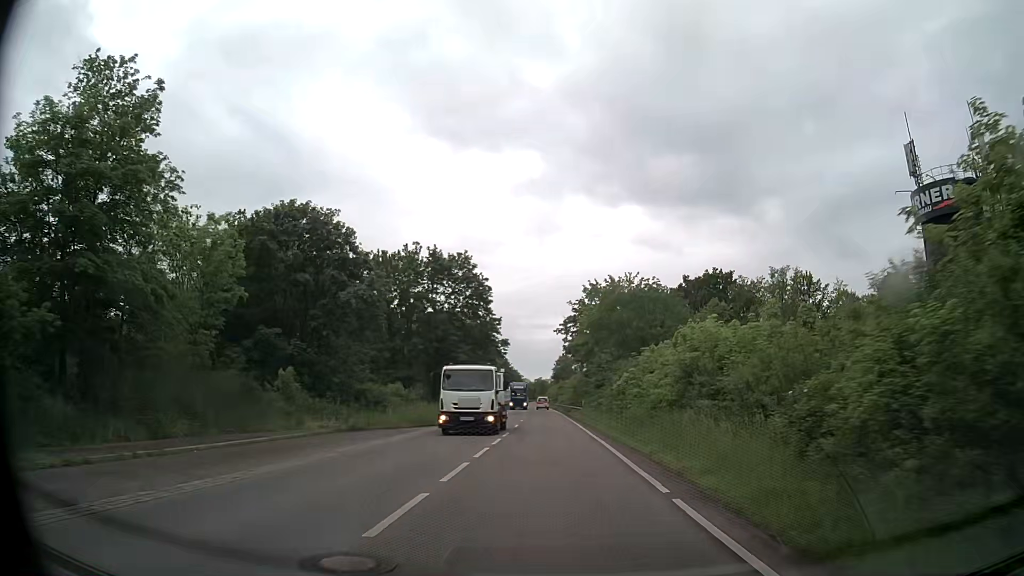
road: secondary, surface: asphalt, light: Day
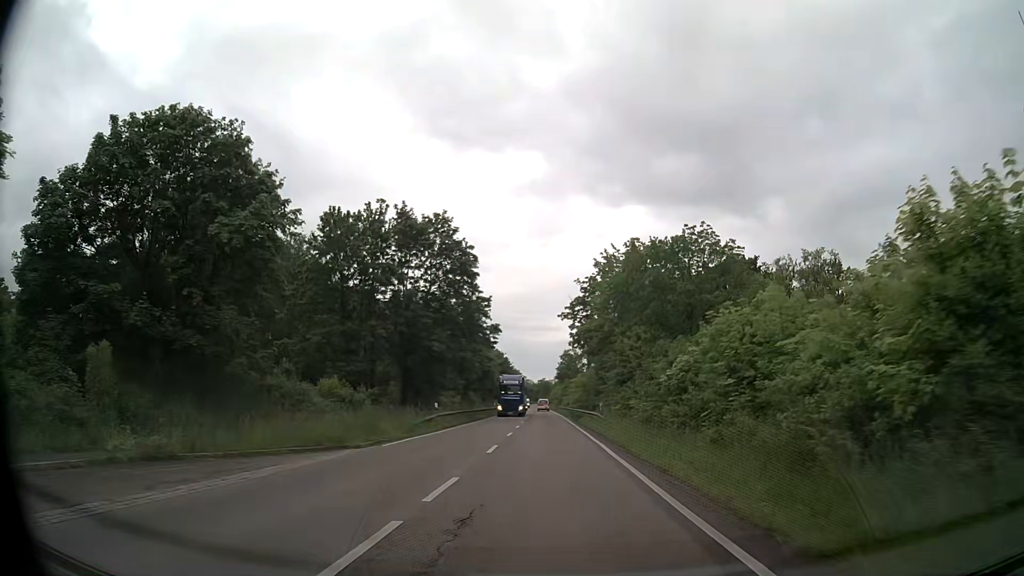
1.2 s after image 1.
(0.0, +15.4) m; 0°
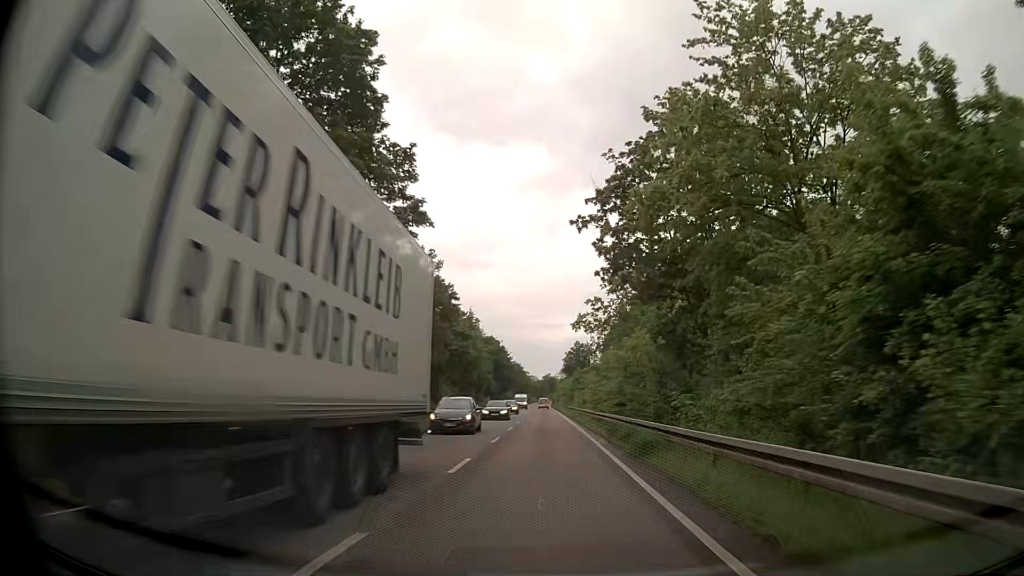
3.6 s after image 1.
(-0.3, +32.8) m; -1°
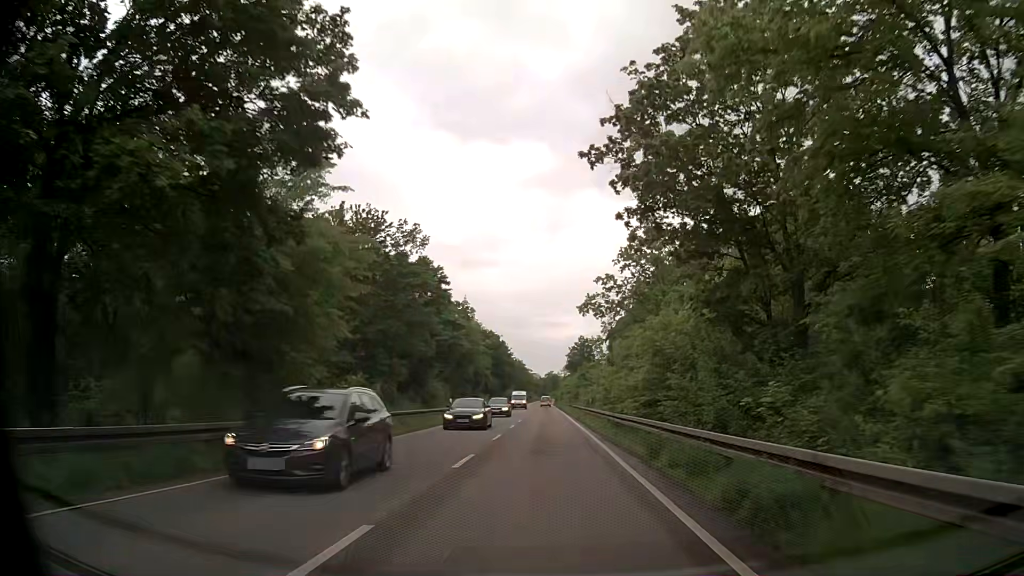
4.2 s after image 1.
(0.0, +8.7) m; 0°
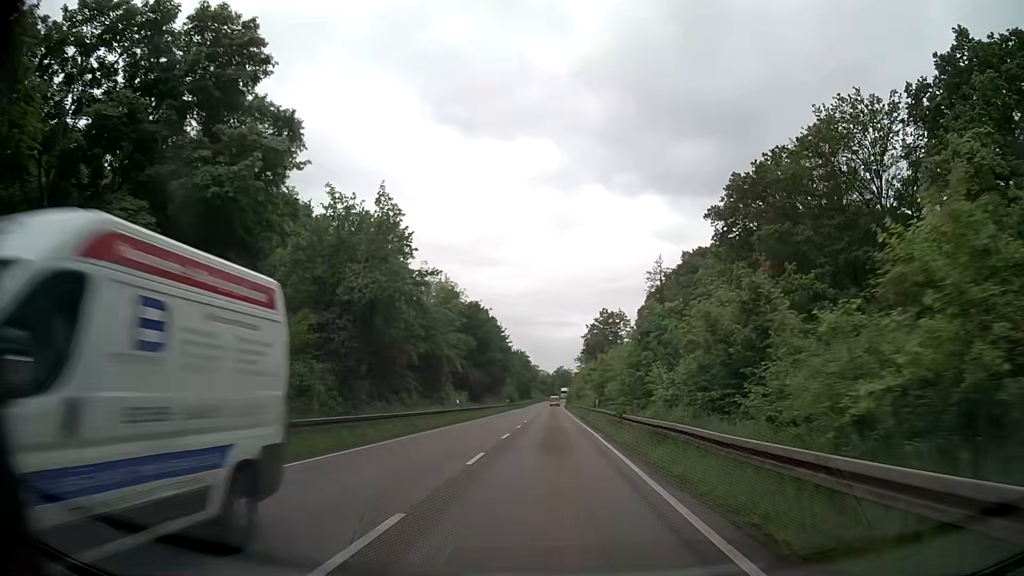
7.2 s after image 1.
(-0.4, +44.3) m; -1°
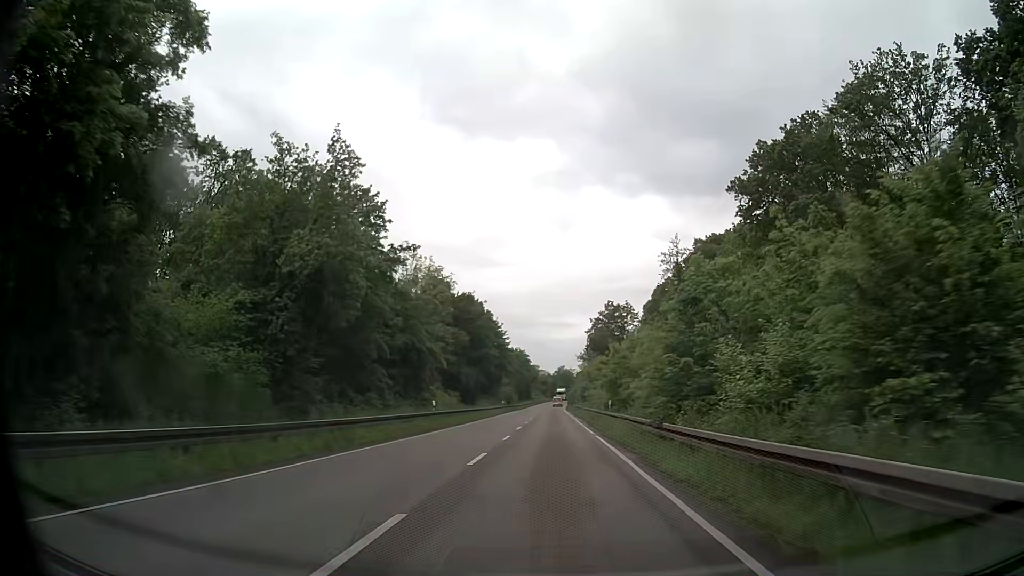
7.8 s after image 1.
(-0.1, +9.0) m; 0°
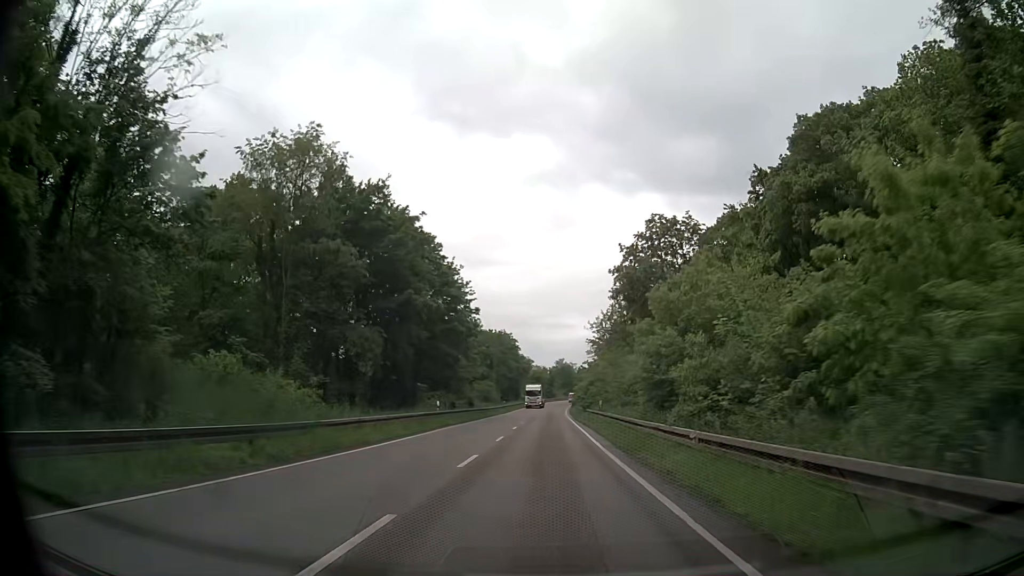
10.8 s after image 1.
(-0.1, +45.3) m; 0°
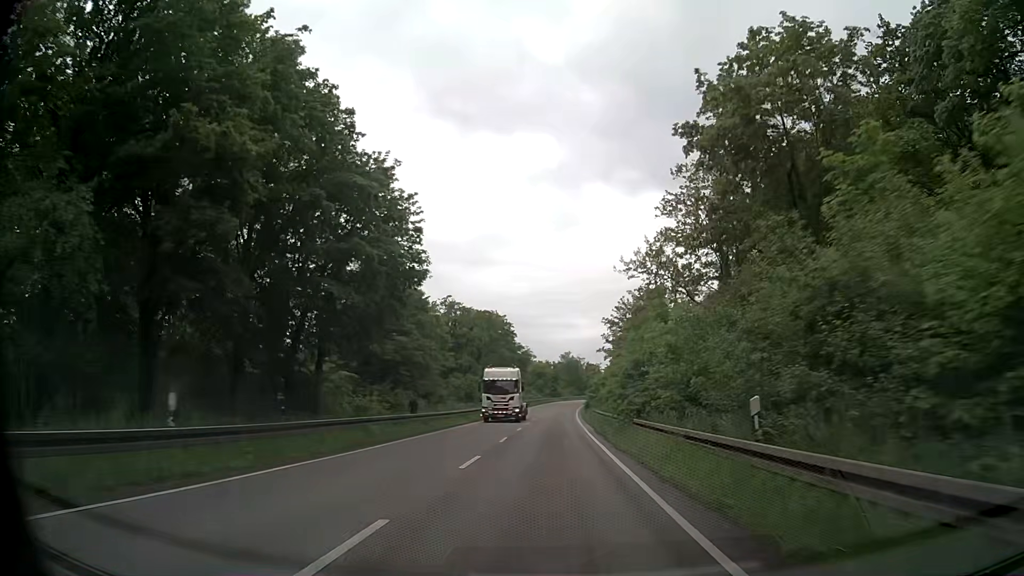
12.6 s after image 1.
(-0.1, +27.4) m; 0°
